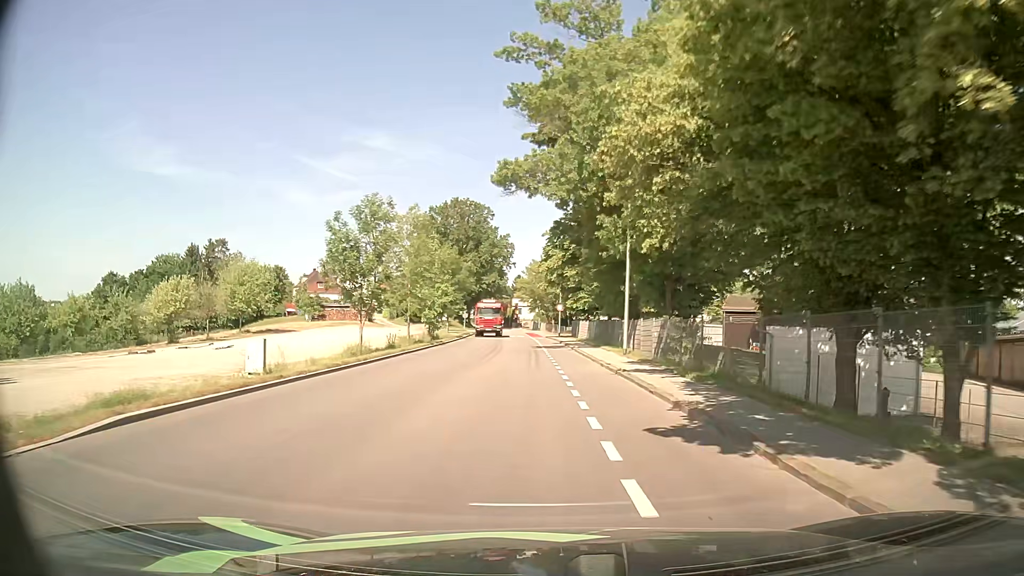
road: tertiary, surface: asphalt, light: Day
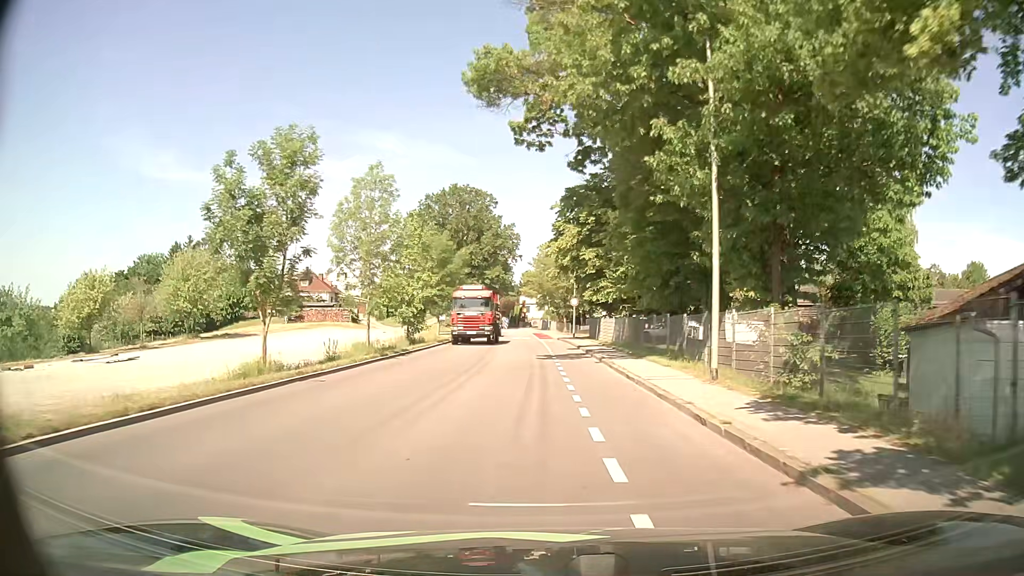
(-0.1, +13.0) m; -1°
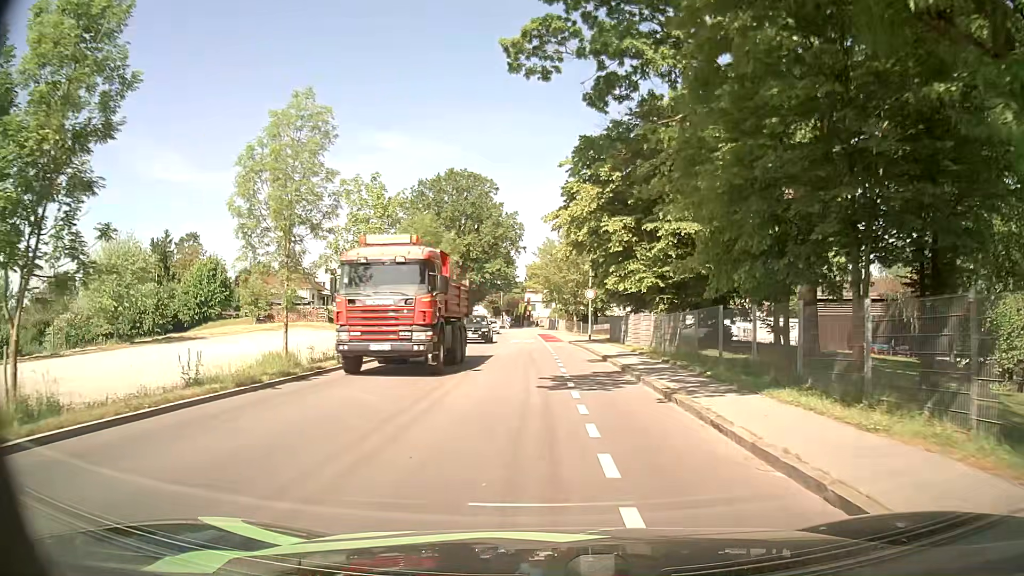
(0.0, +11.8) m; 0°
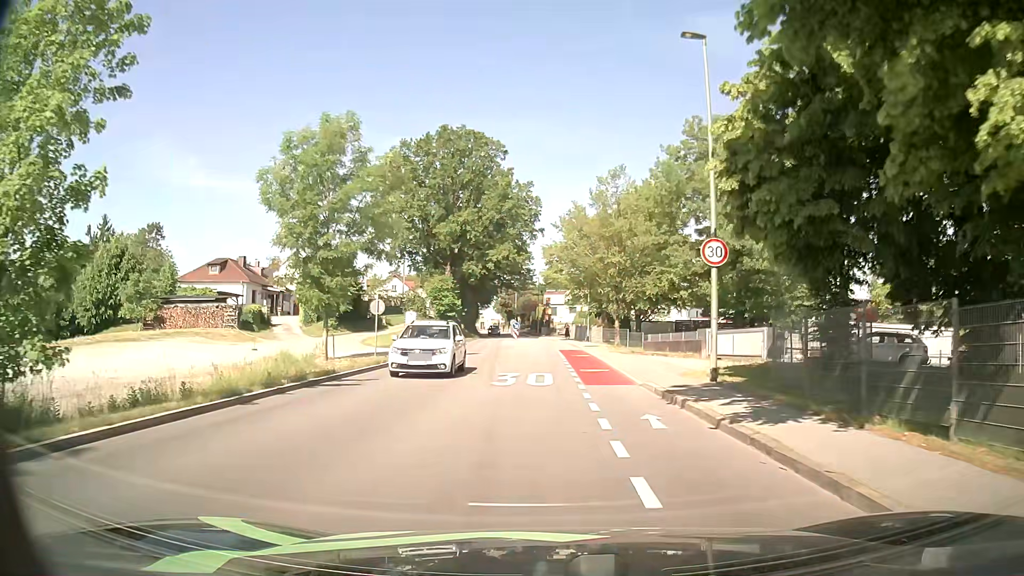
(-0.7, +27.0) m; -2°
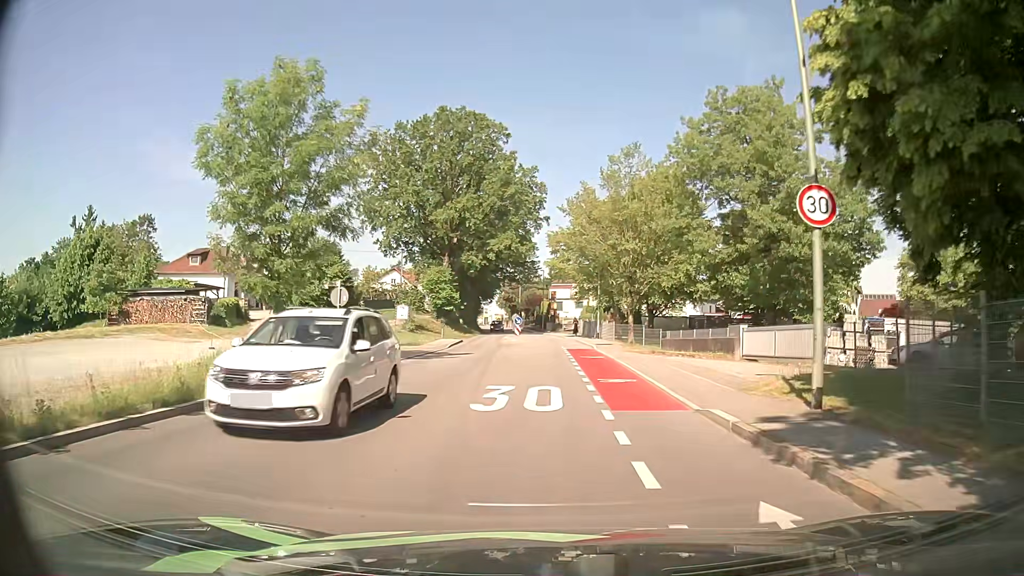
(0.0, +5.5) m; -1°
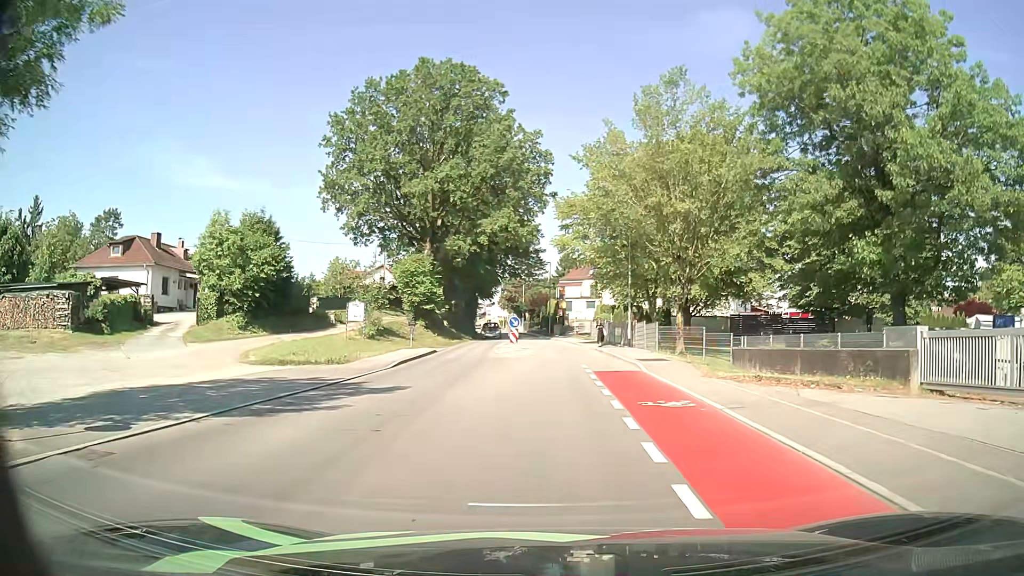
(0.0, +14.9) m; 0°
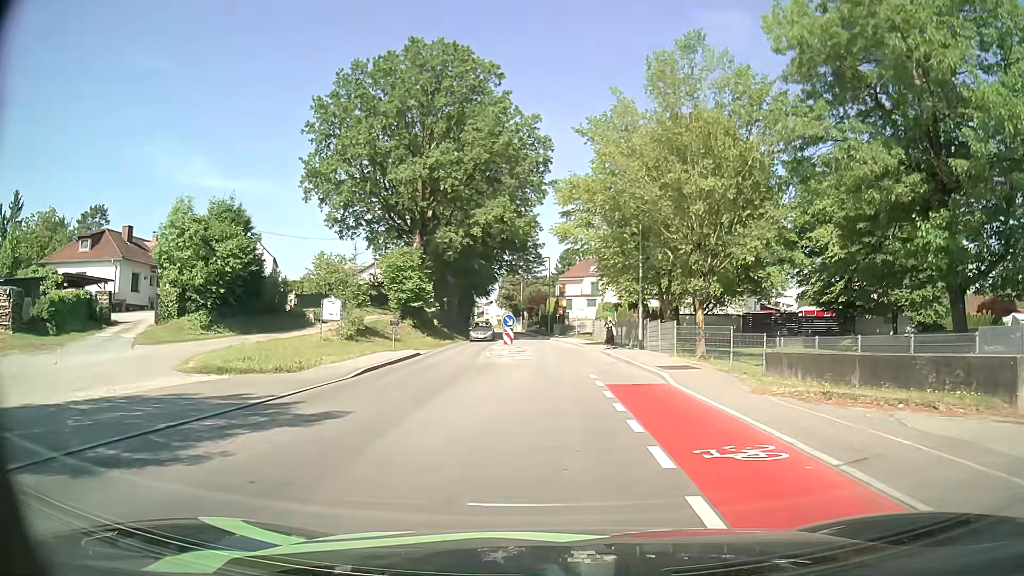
(0.0, +4.4) m; -1°
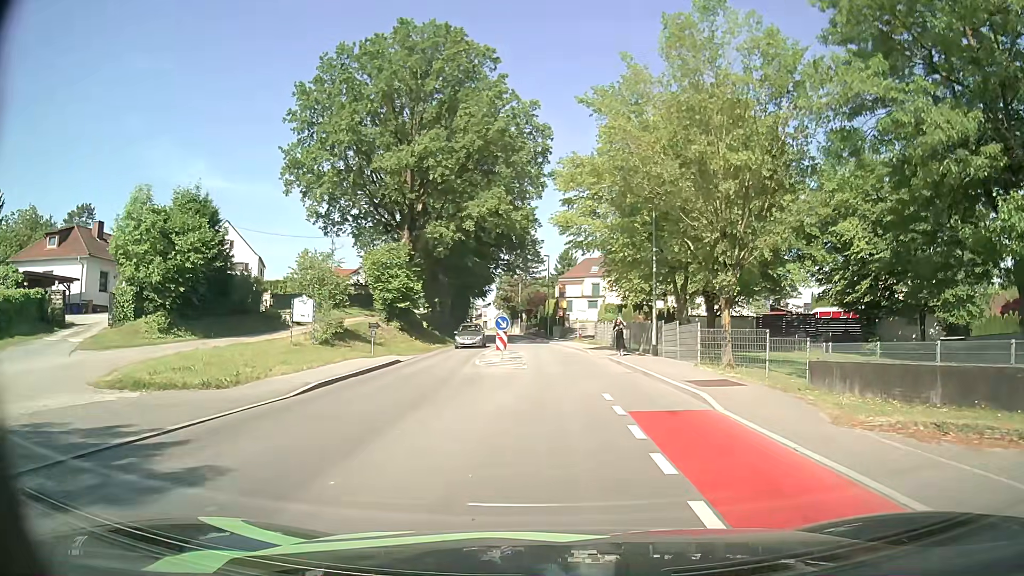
(+0.1, +4.1) m; +1°
(0, +10) (0, +20) (0, +30) (0, +40) (-1, +50) (-2, +60) (-3, +70) (-4, +80) (-5, +90) (-6, +100) m
